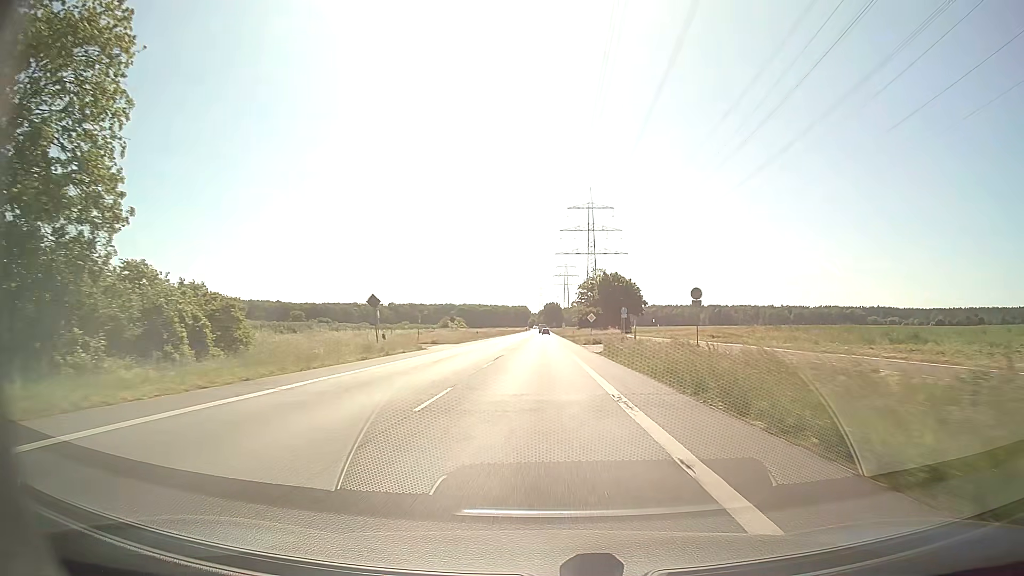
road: secondary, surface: asphalt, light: Day
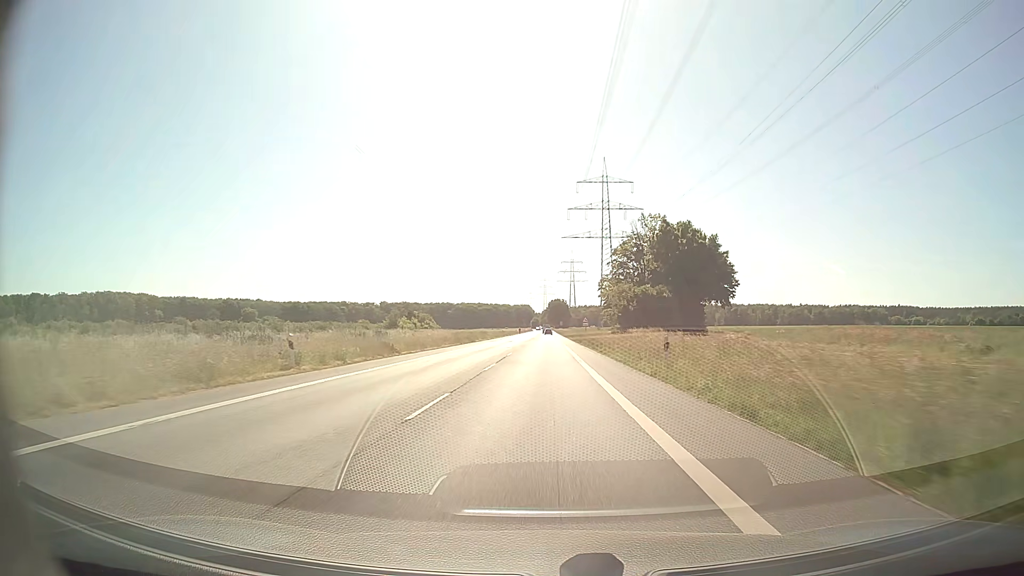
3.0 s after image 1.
(+0.1, +61.3) m; 0°
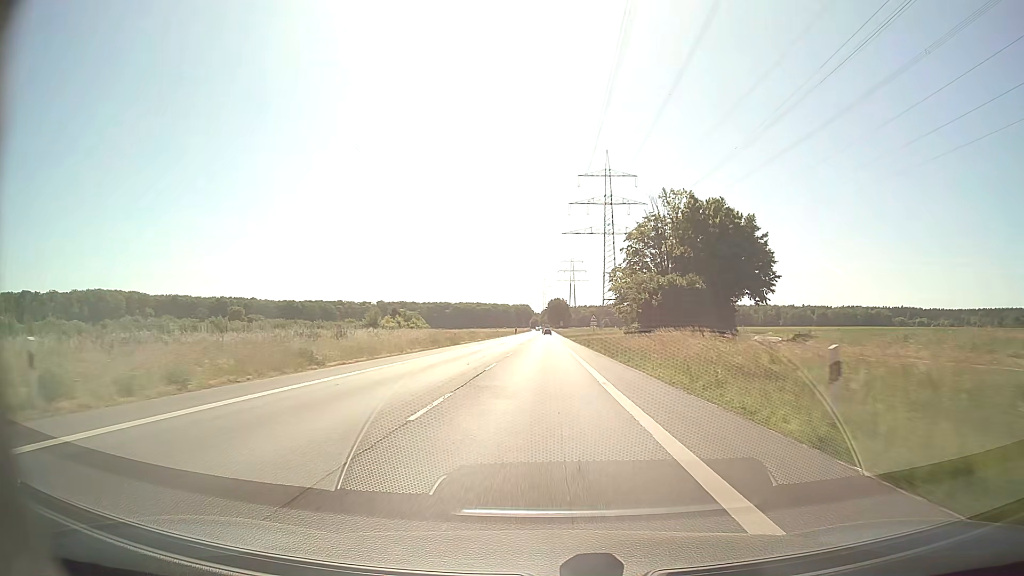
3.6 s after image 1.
(0.0, +12.3) m; 0°
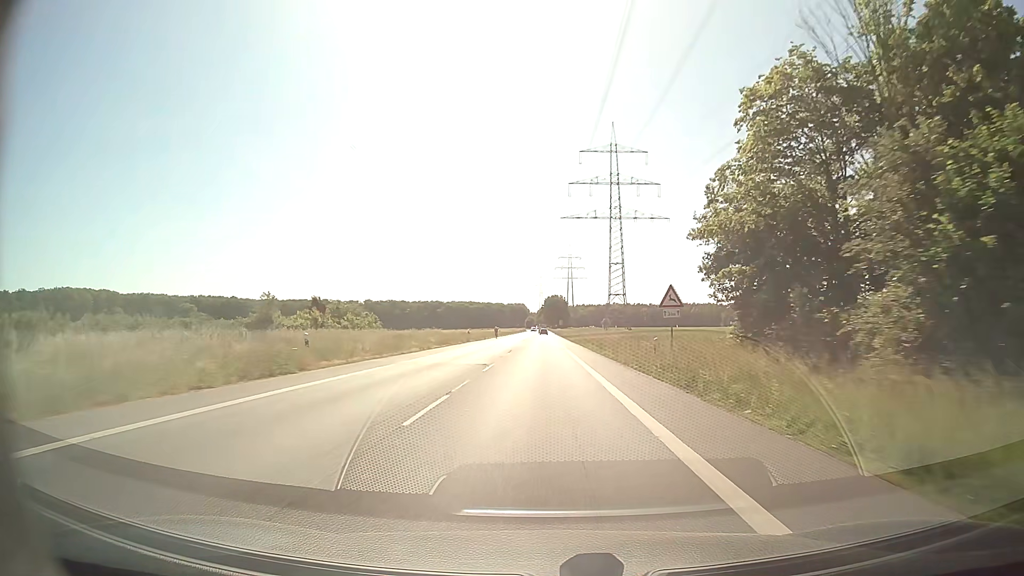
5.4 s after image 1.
(+0.1, +36.8) m; 0°
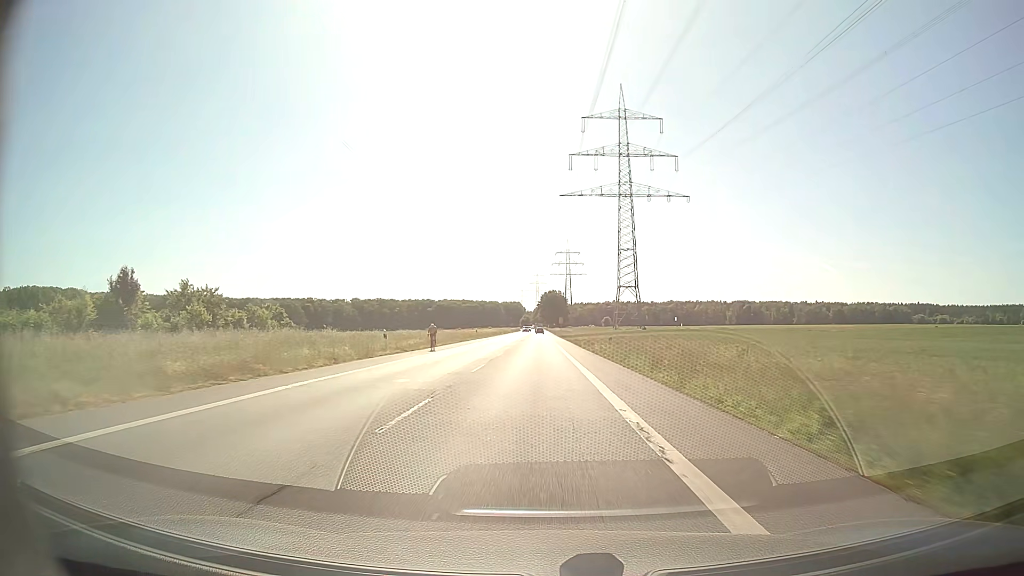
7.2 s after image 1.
(+0.2, +36.8) m; 0°
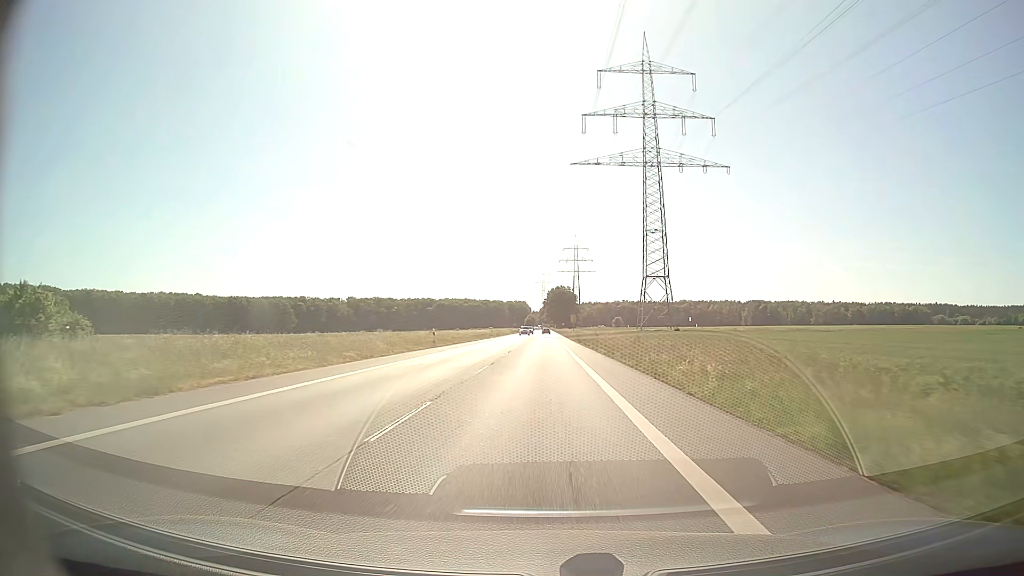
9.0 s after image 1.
(-0.2, +36.8) m; -1°
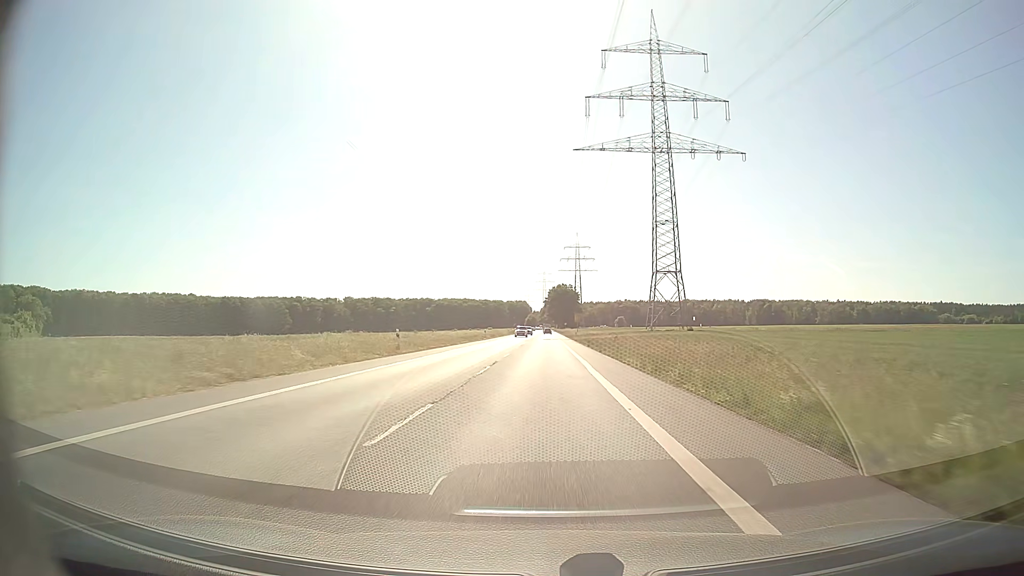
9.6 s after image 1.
(0.0, +12.3) m; 0°
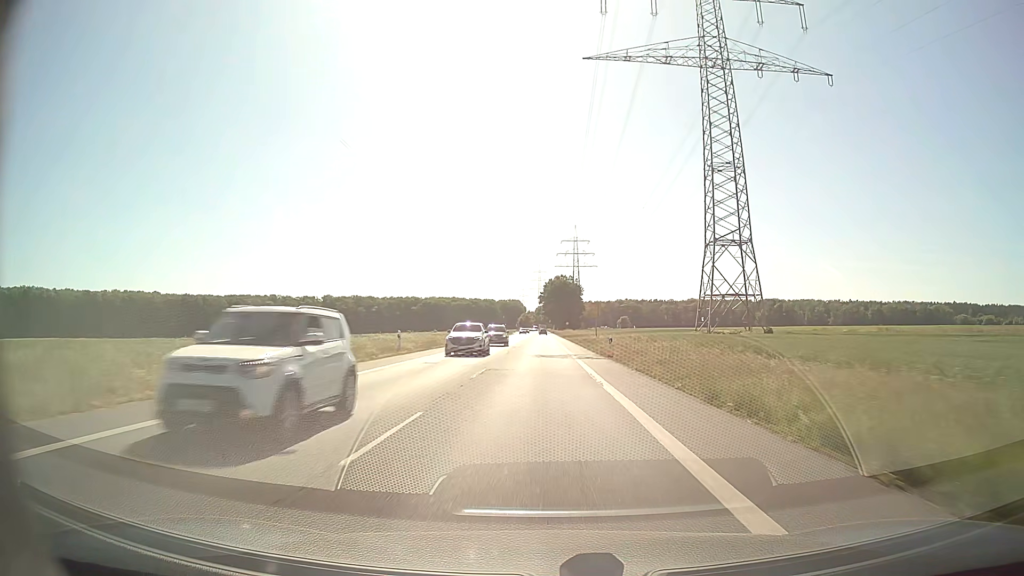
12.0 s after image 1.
(+0.2, +49.1) m; 0°
(0, +10) (0, +20) (0, +30) (0, +40) (0, +50) (0, +60) (0, +70) (0, +80) (0, +90) (0, +100) m
